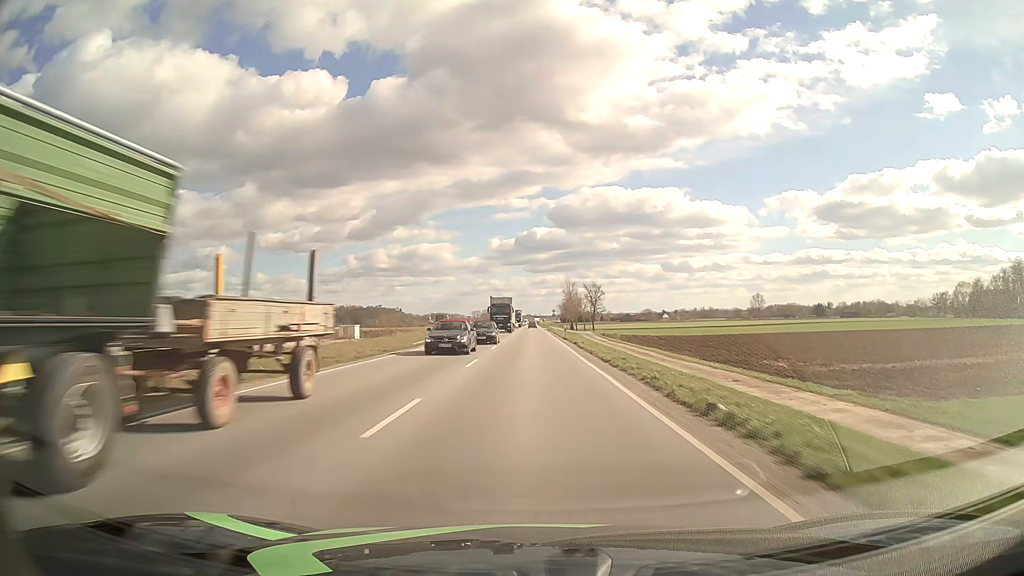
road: primary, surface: asphalt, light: Day
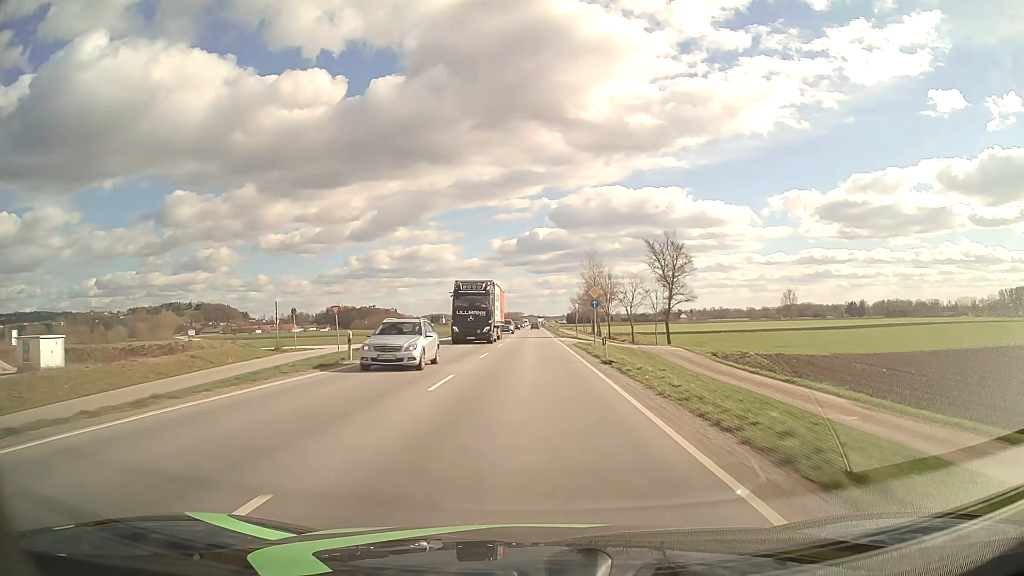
(+0.1, +79.3) m; 0°
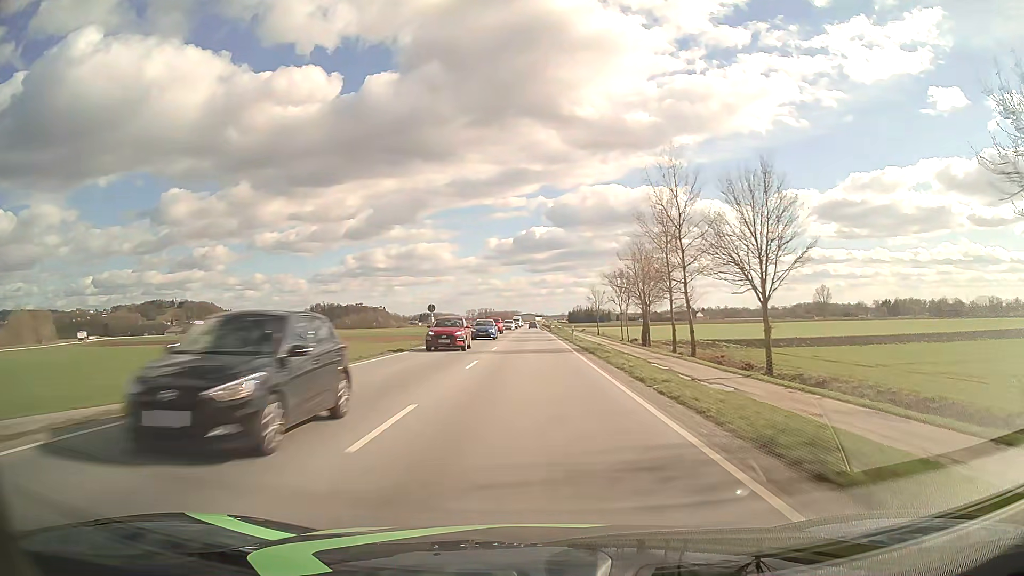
(+0.1, +79.2) m; 0°
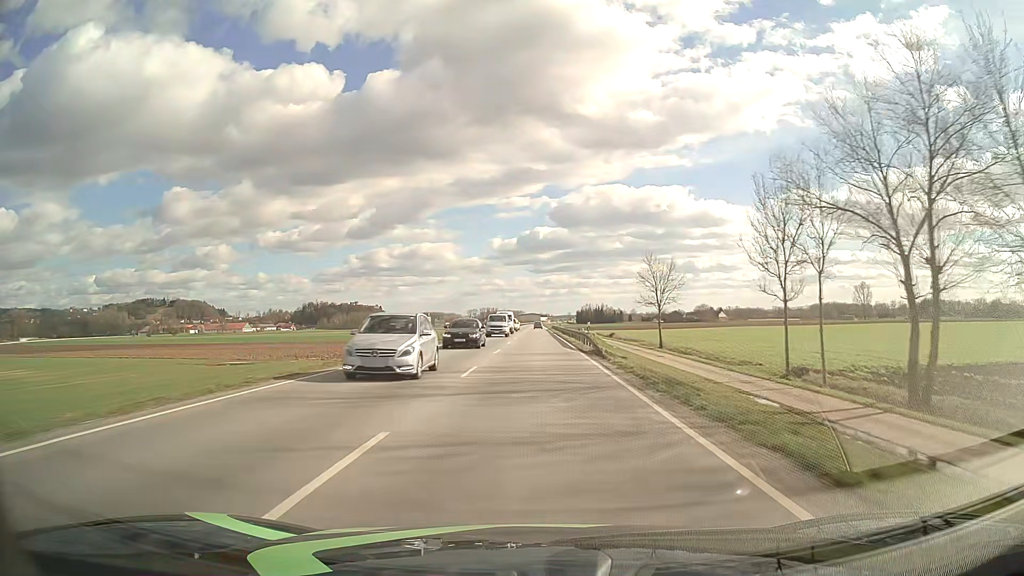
(-0.2, +63.3) m; 0°
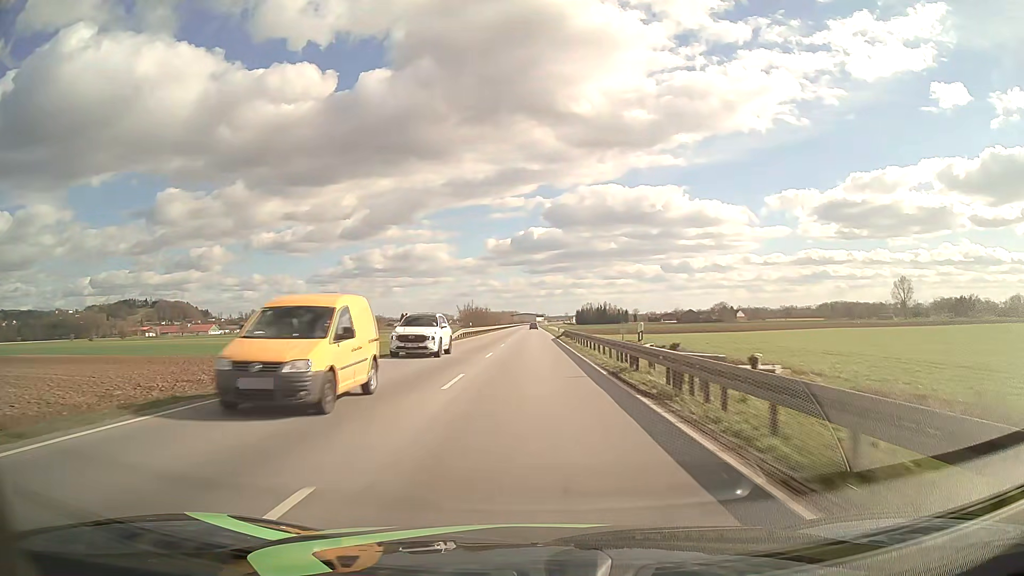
(+0.3, +63.3) m; 0°
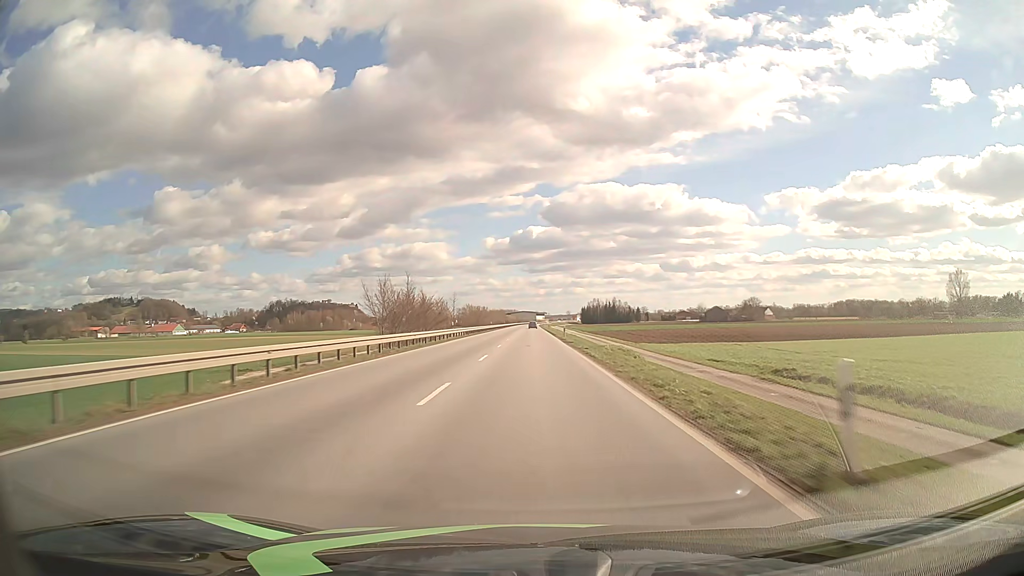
(0.0, +63.4) m; 0°
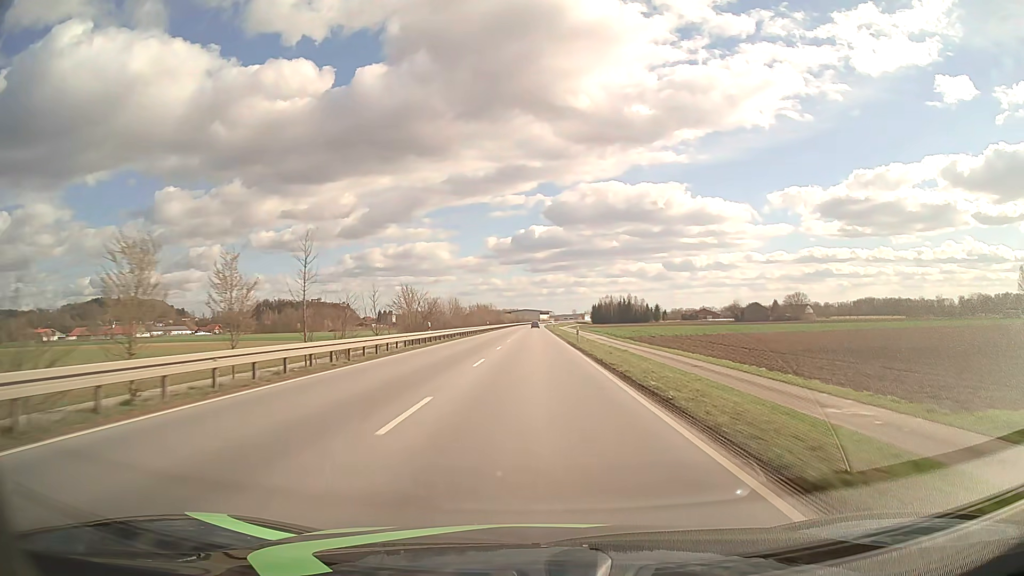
(-0.1, +63.3) m; 0°
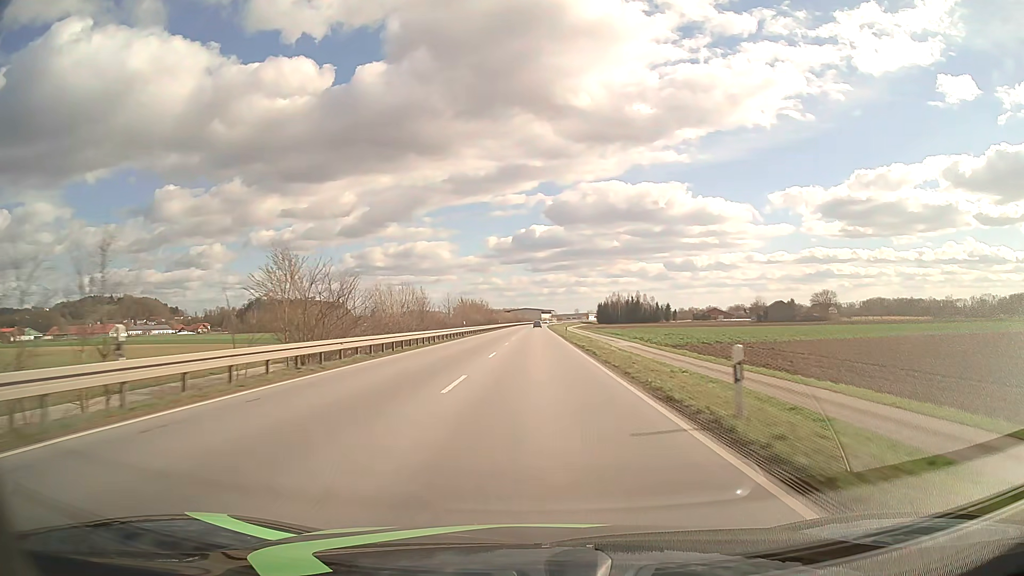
(0.0, +31.6) m; 0°
(0, +10) (0, +20) (0, +30) (0, +40) (0, +50) (0, +60) (0, +70) (0, +80) (0, +90) (0, +100) m
